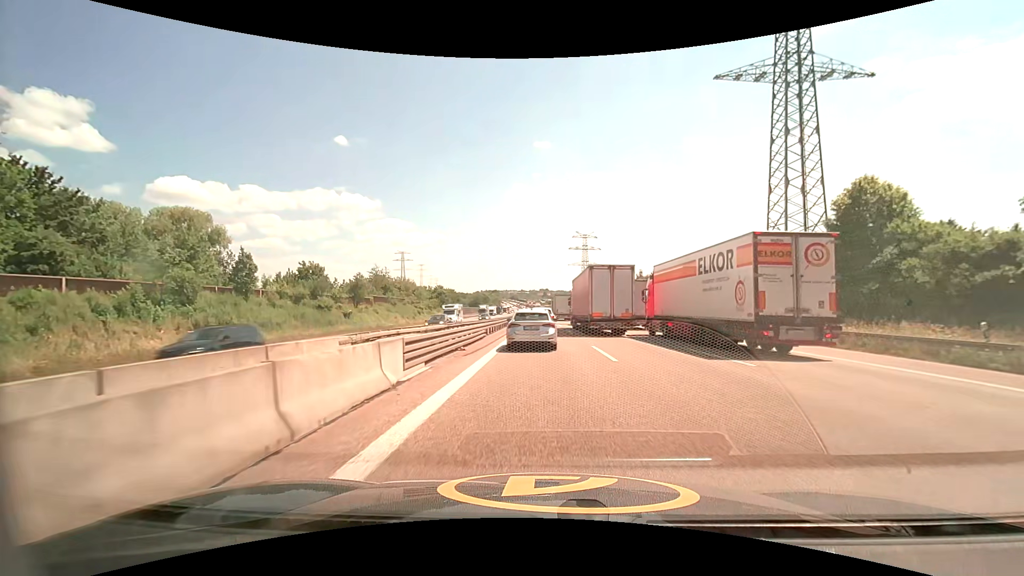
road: motorway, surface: asphalt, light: Day
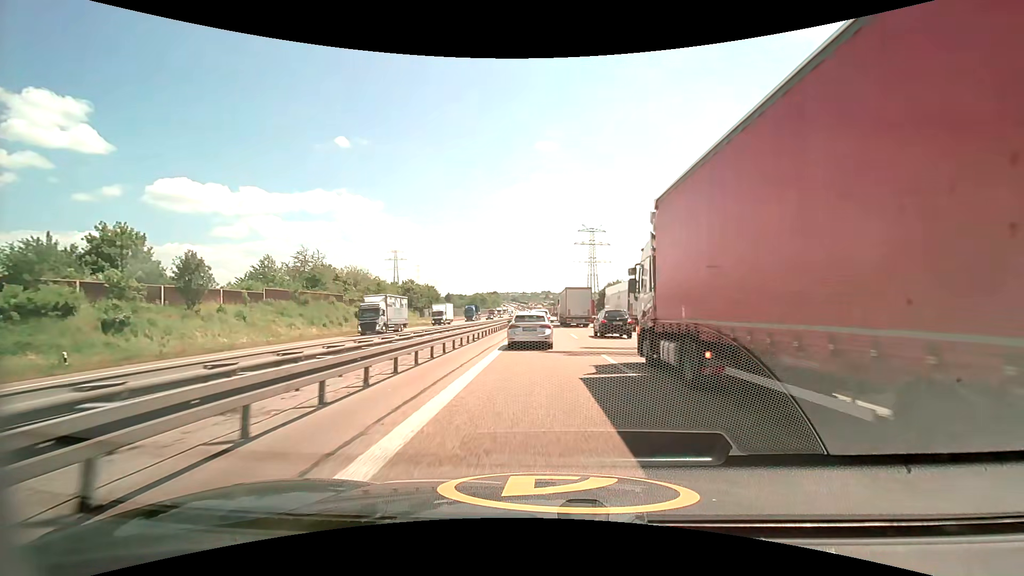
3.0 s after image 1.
(-0.4, +39.0) m; -1°
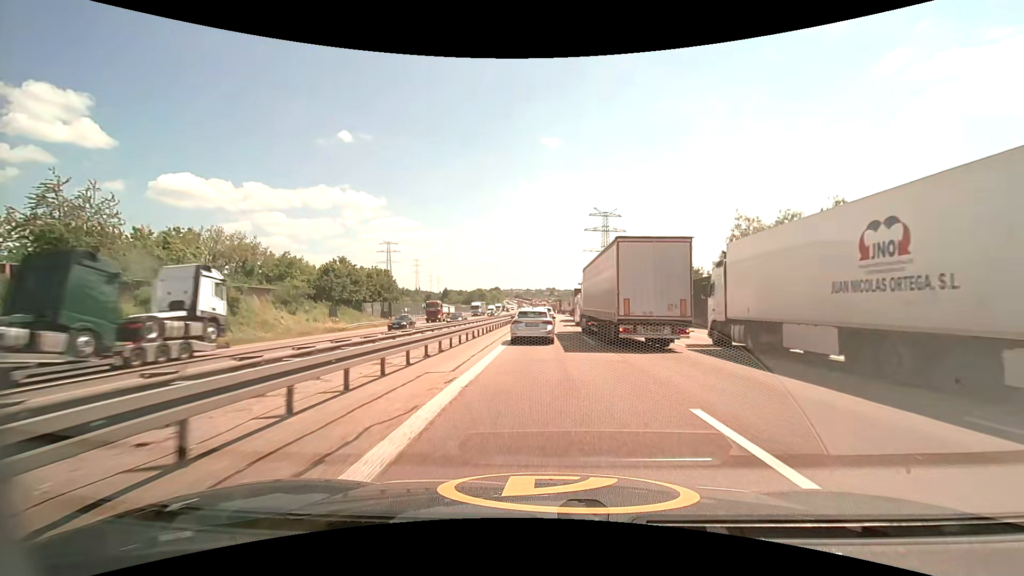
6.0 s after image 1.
(-0.3, +45.0) m; -1°
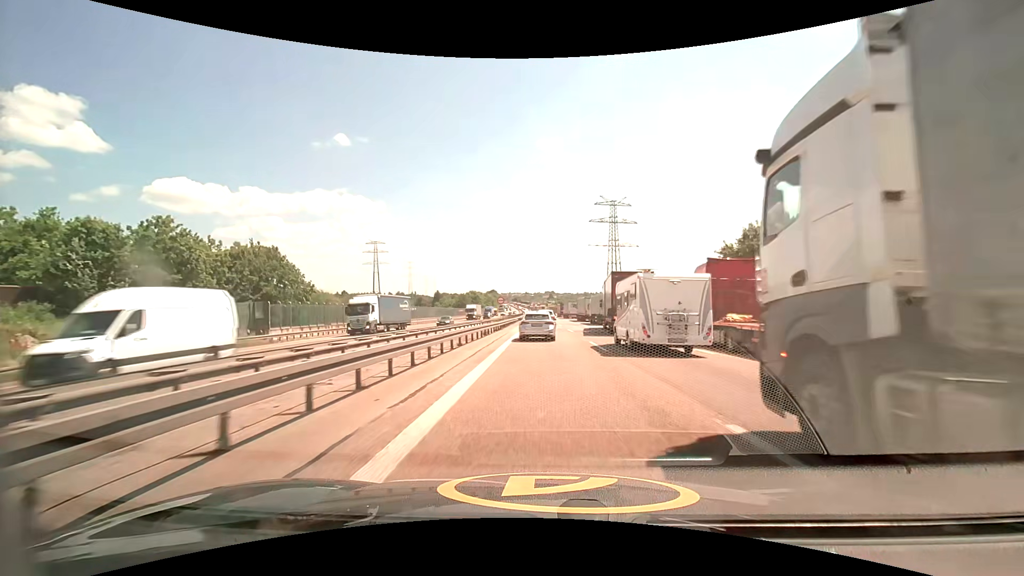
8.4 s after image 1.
(+0.1, +37.7) m; 0°
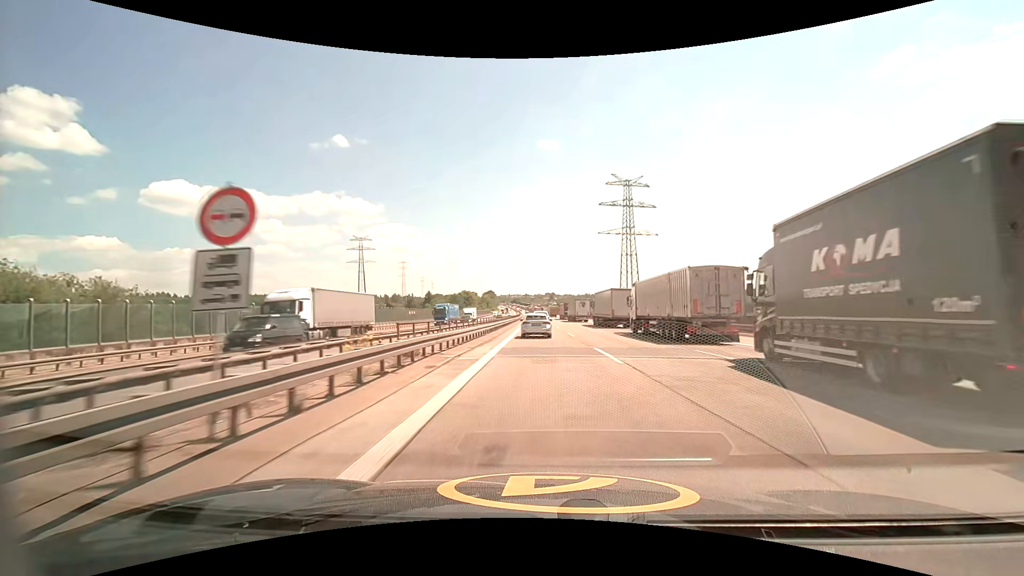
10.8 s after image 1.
(-0.1, +41.9) m; 0°
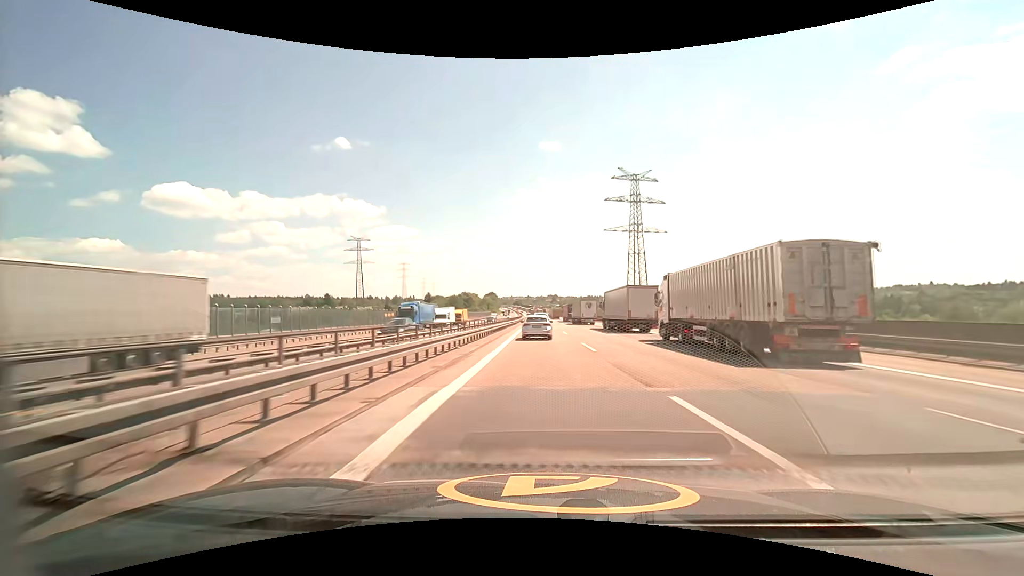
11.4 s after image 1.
(0.0, +11.5) m; 0°
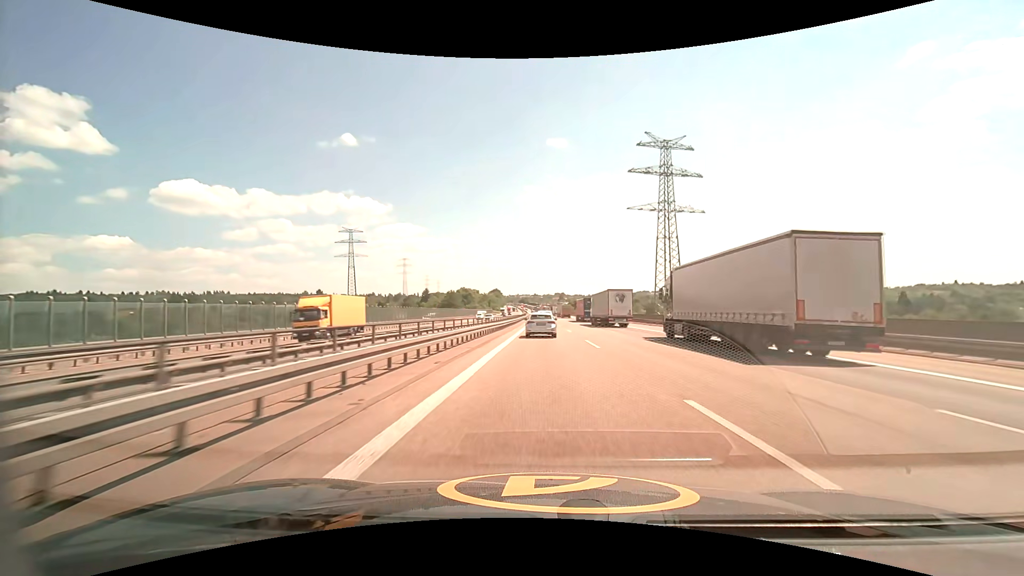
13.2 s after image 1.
(-0.3, +36.5) m; -1°
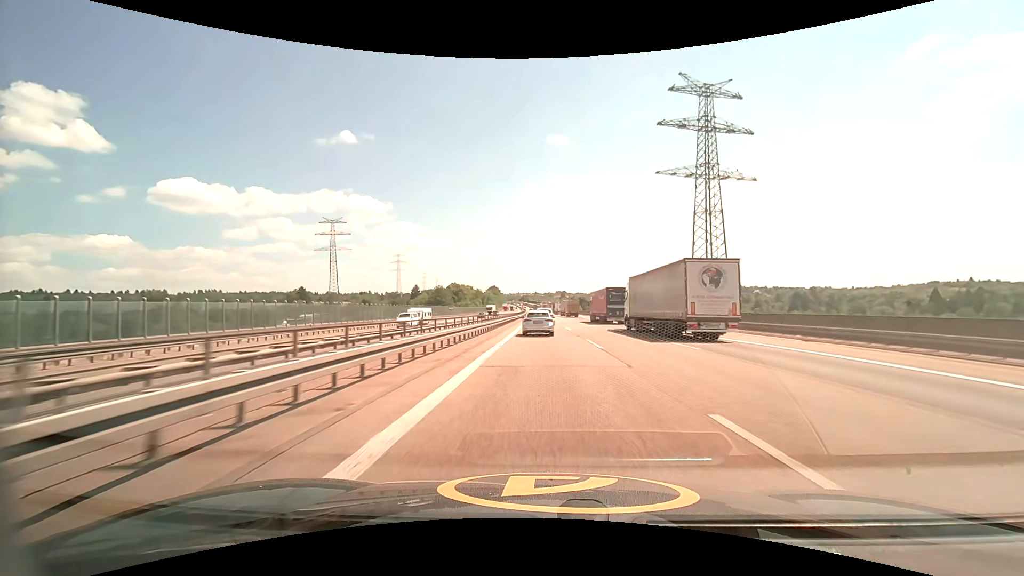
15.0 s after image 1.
(-0.1, +37.7) m; 0°
(0, +10) (0, +20) (0, +30) (0, +40) (0, +50) (0, +60) (0, +70) (-1, +80) (-1, +90) (-1, +100) m
